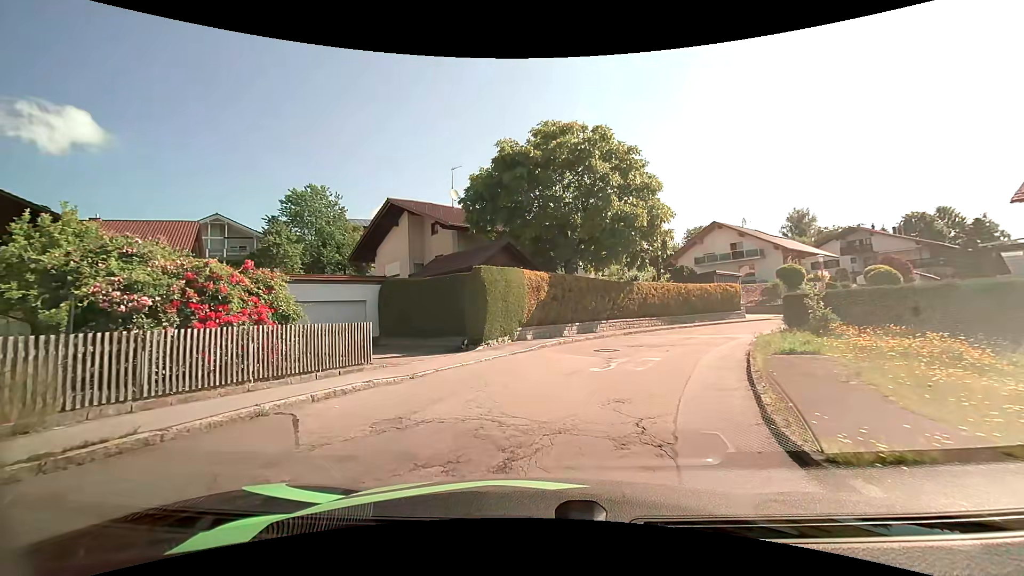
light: Day
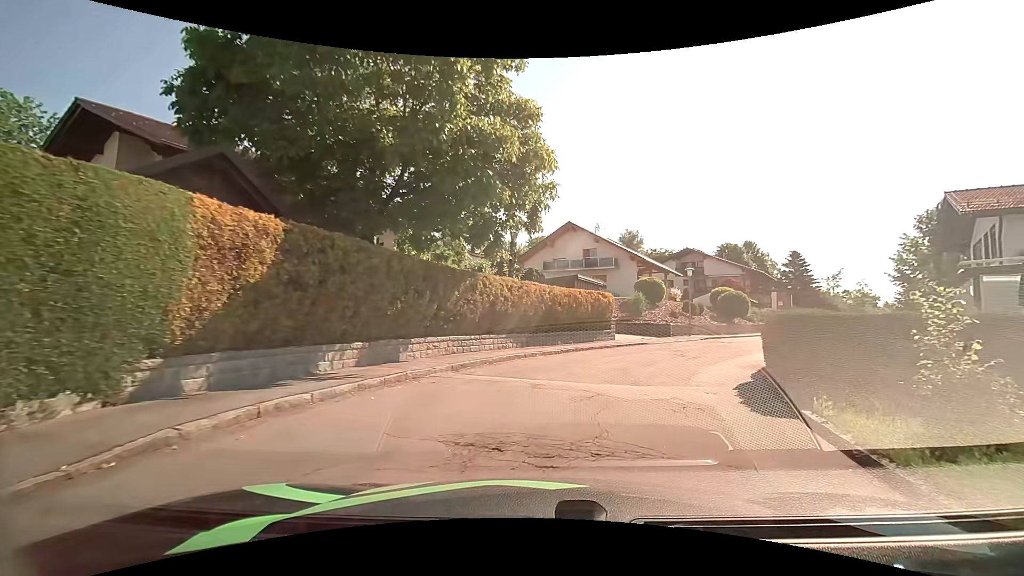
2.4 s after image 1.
(+1.2, +11.8) m; +16°
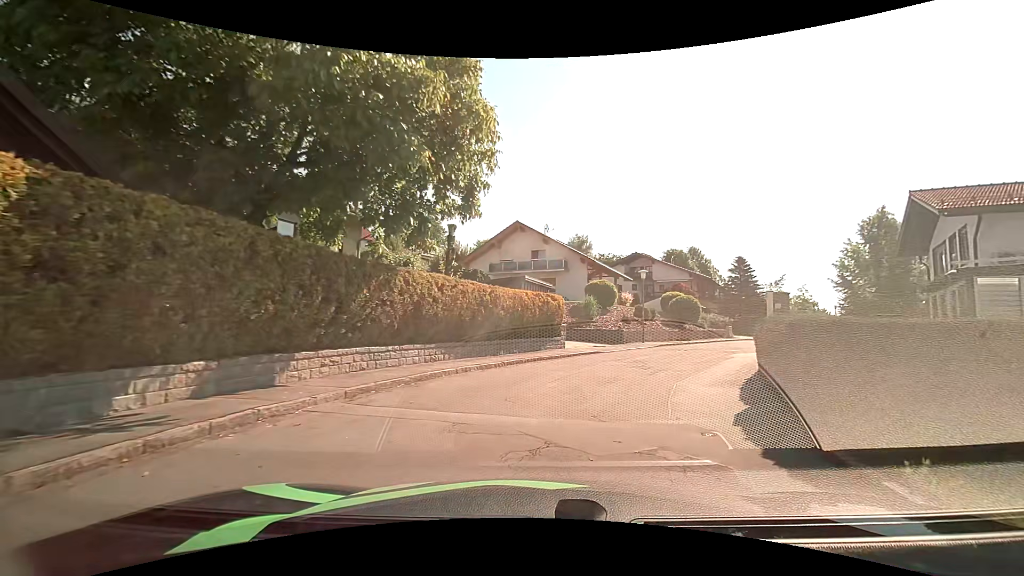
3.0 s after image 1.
(+0.2, +3.1) m; +7°
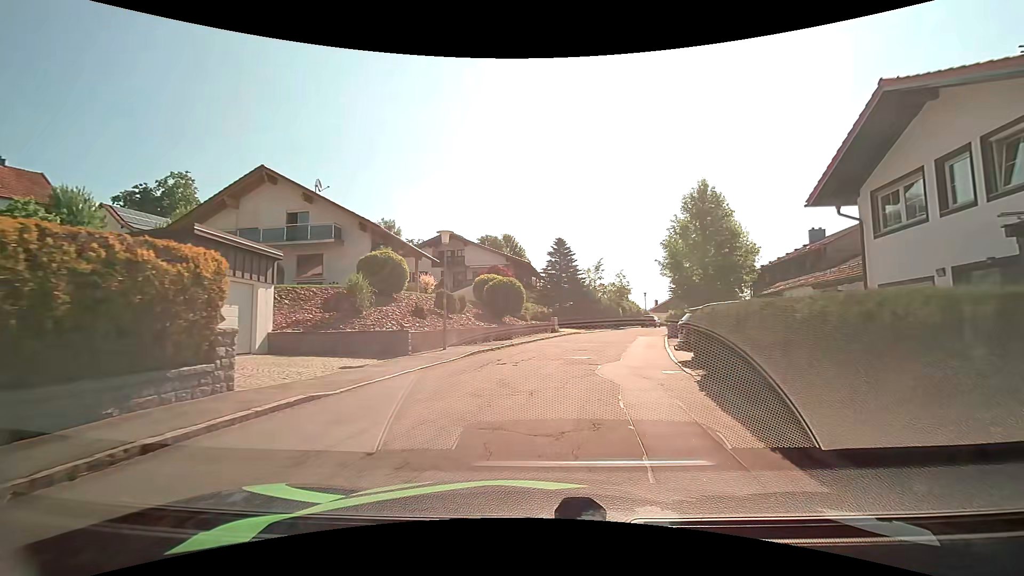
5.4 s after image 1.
(+2.4, +13.0) m; +21°
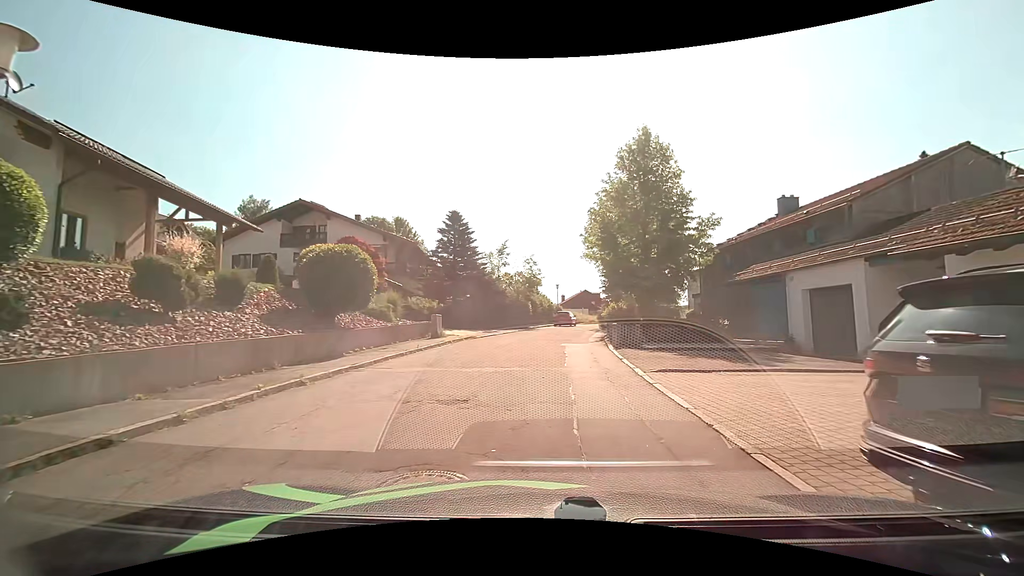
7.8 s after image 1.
(+1.1, +12.5) m; +11°
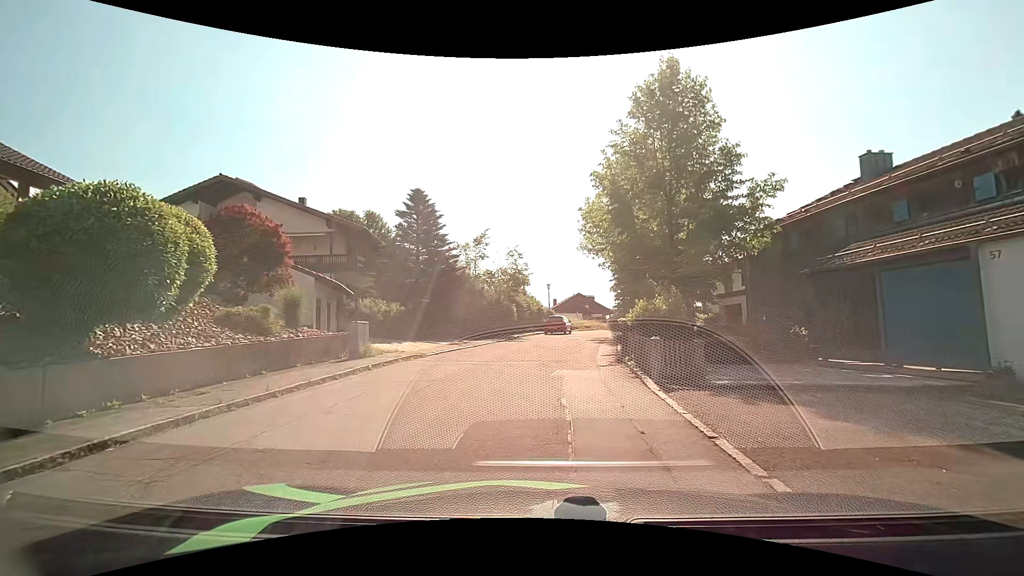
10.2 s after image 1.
(+0.3, +8.6) m; +2°
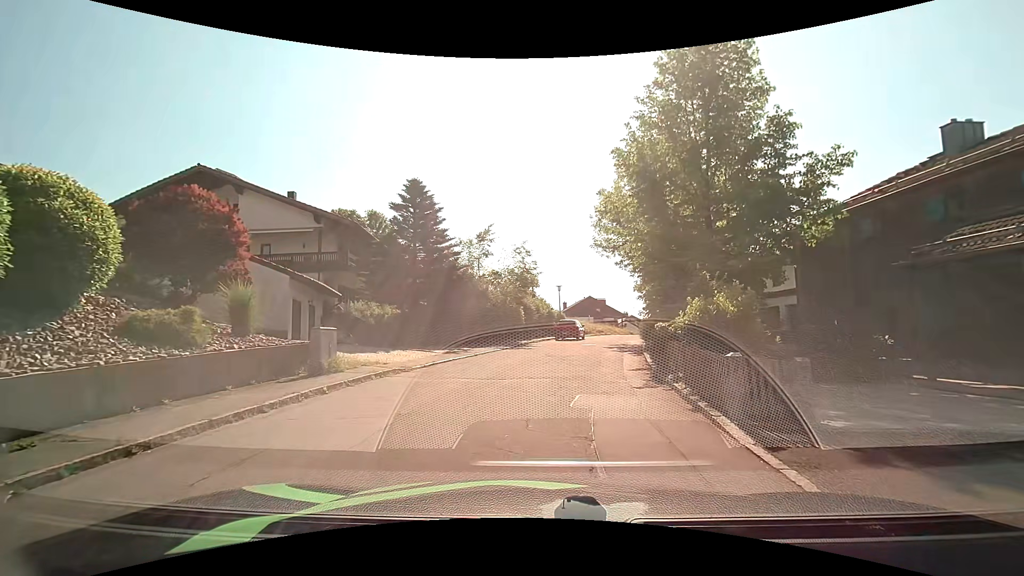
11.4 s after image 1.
(-0.1, +3.3) m; -1°
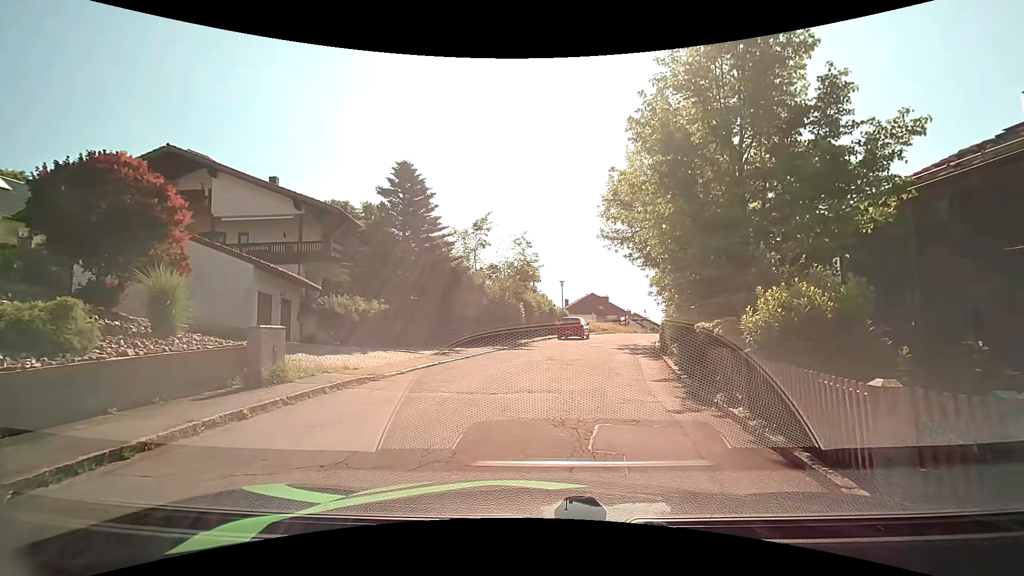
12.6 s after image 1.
(-0.1, +2.6) m; -2°
